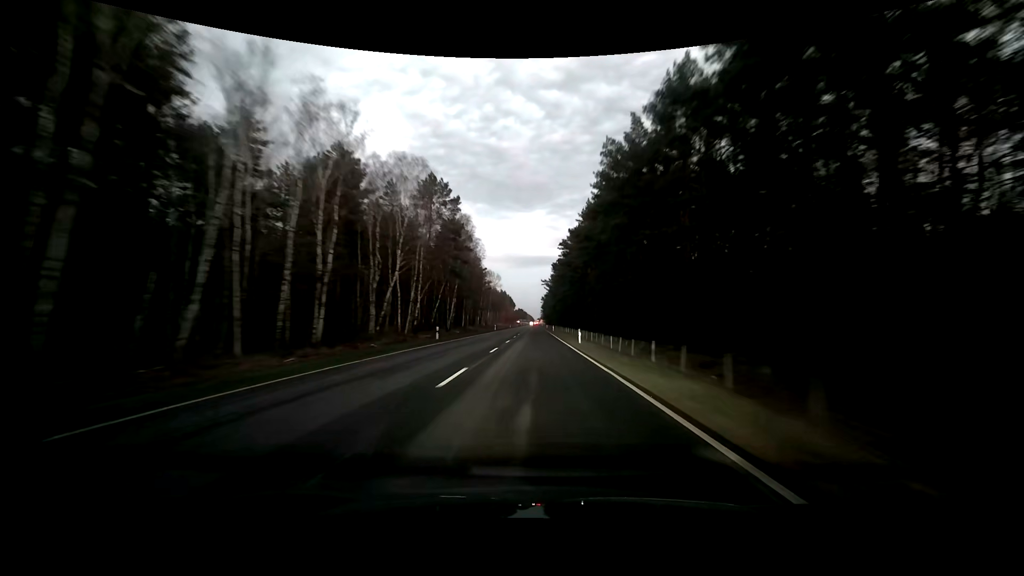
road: primary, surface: asphalt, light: Dusk
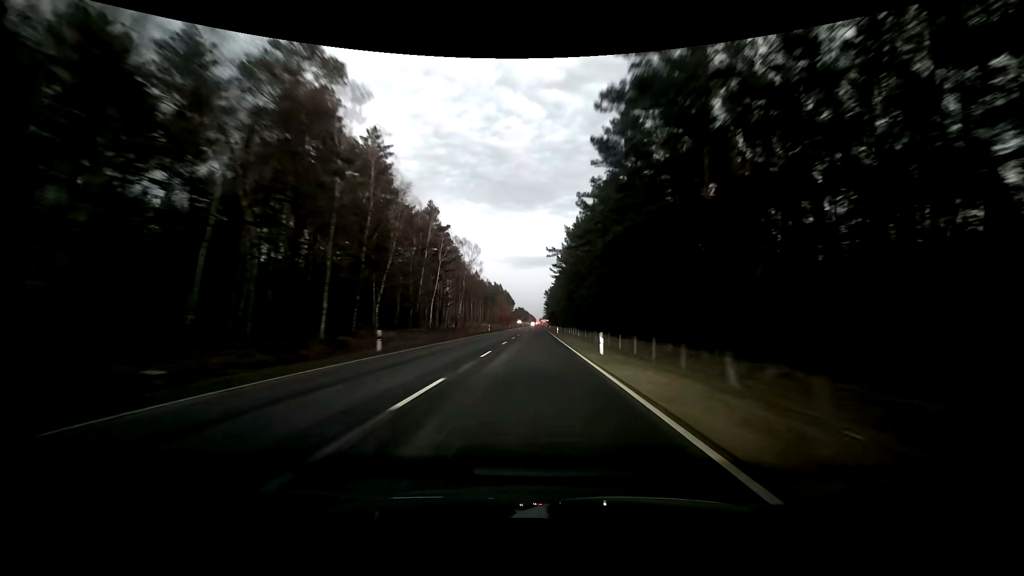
(+0.3, +62.5) m; 0°
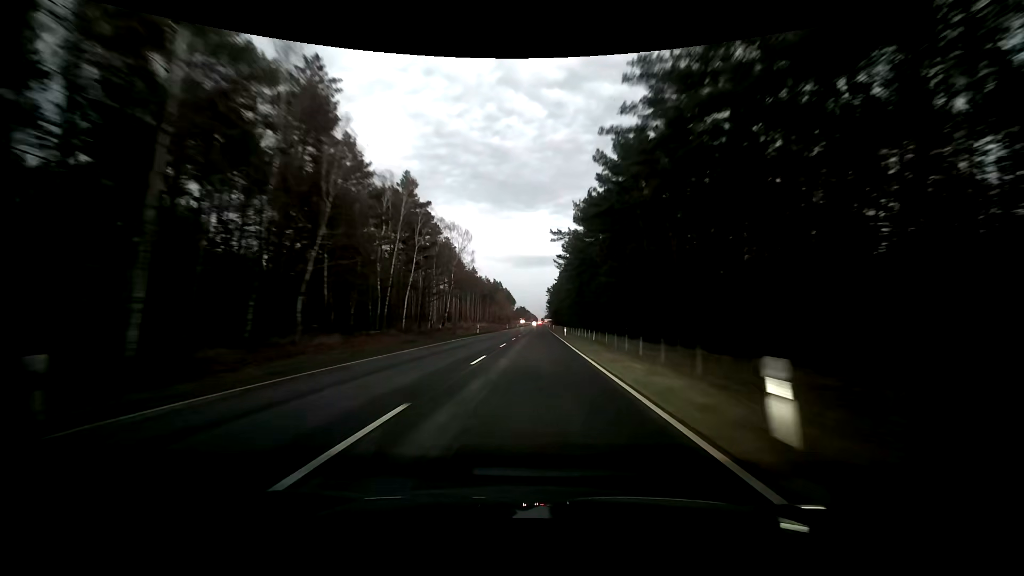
(-0.1, +15.6) m; 0°
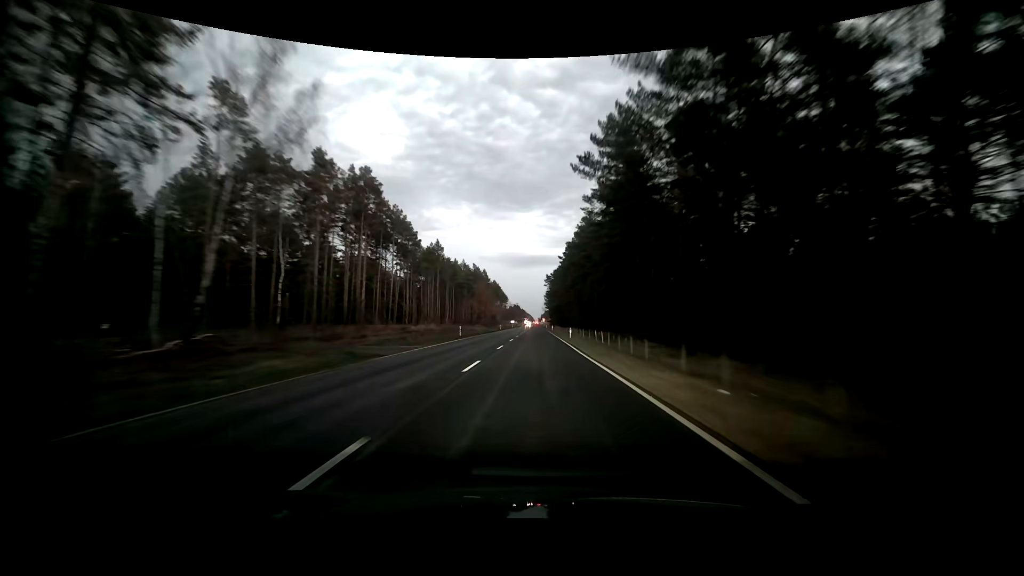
(+0.1, +62.2) m; +1°
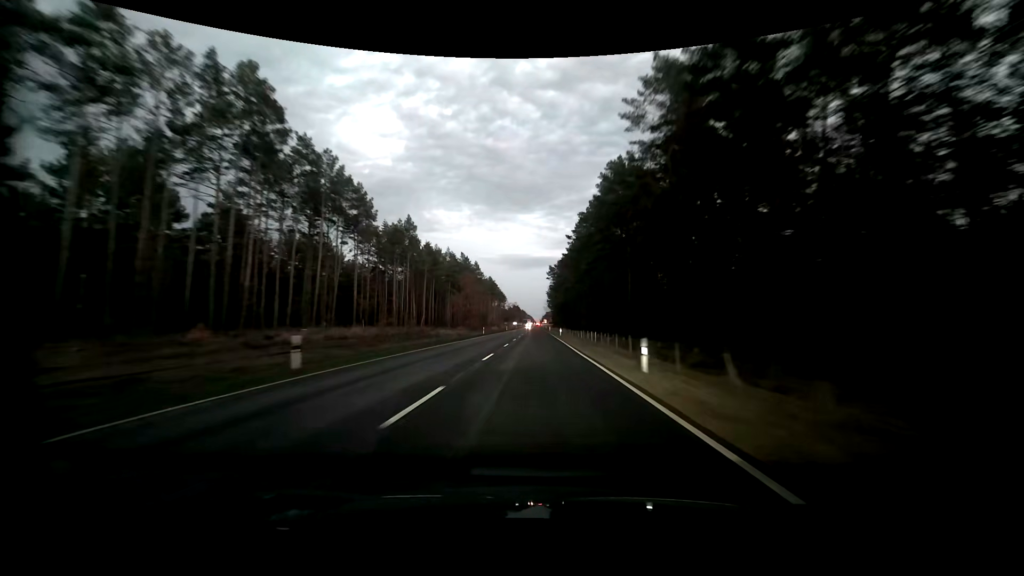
(0.0, +31.0) m; 0°
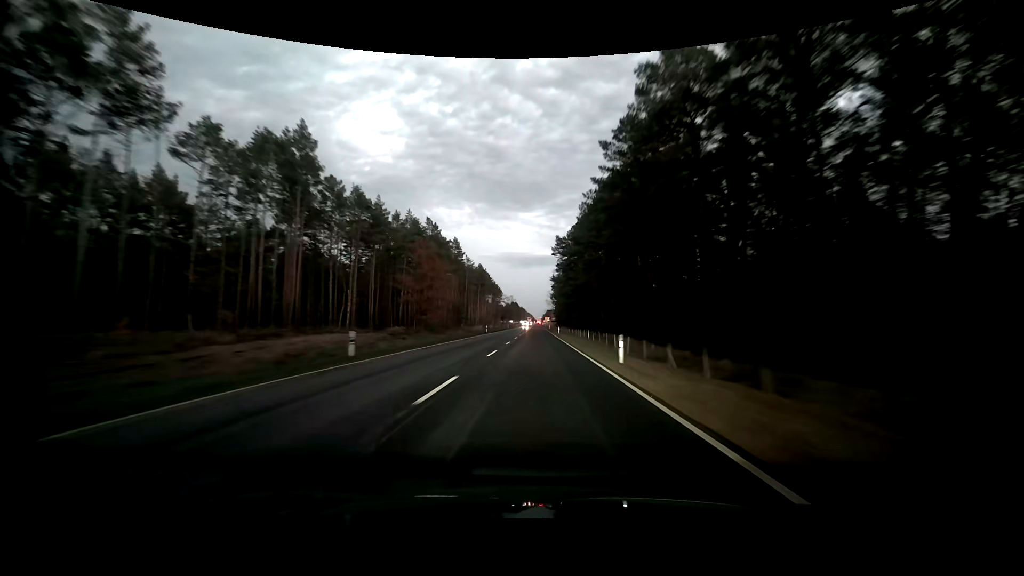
(-0.2, +46.2) m; 0°
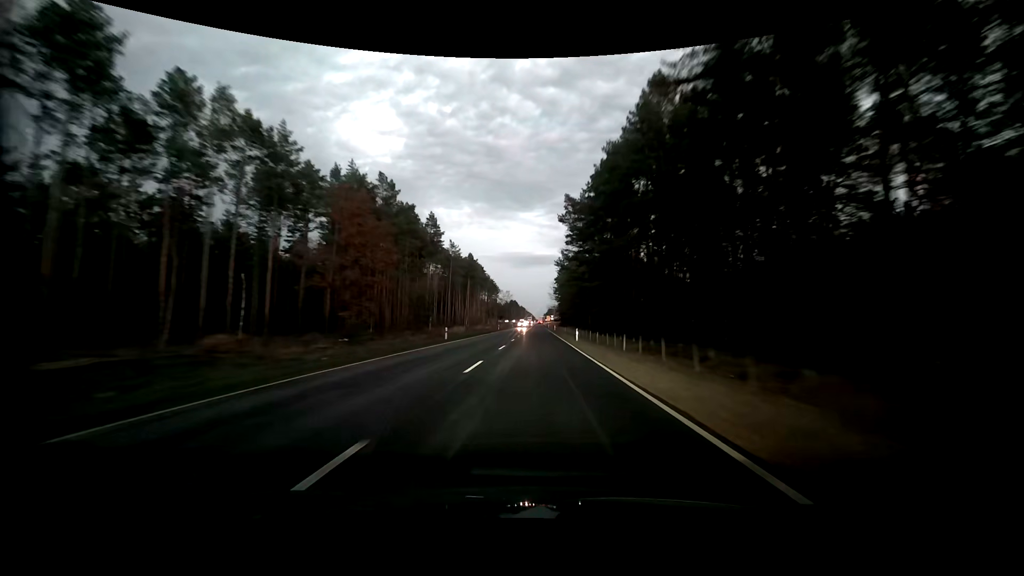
(0.0, +30.7) m; 0°
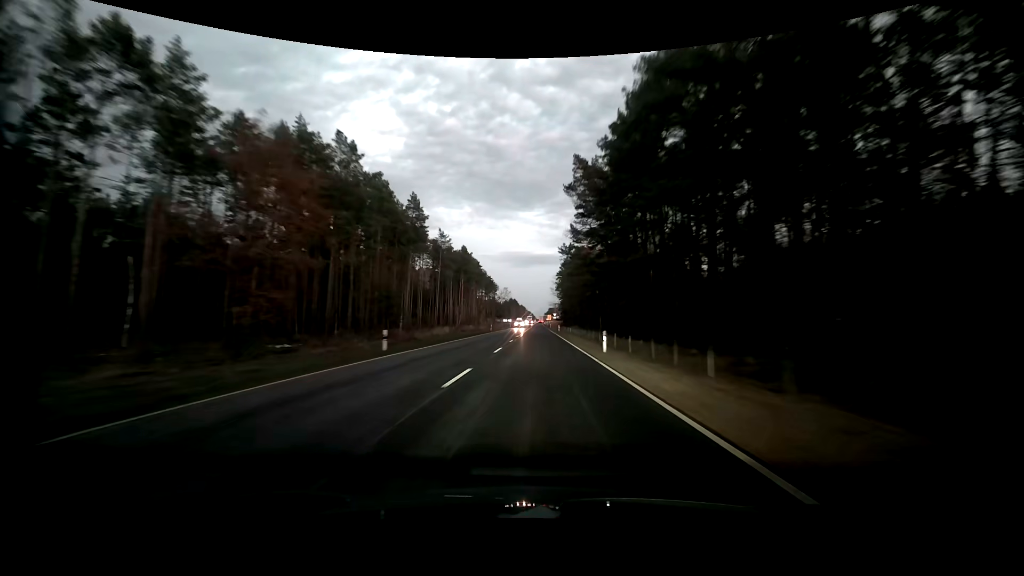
(0.0, +15.3) m; 0°
(0, +10) (0, +20) (0, +30) (0, +40) (0, +50) (0, +60) (0, +70) (0, +80) (0, +90) (0, +100) m
